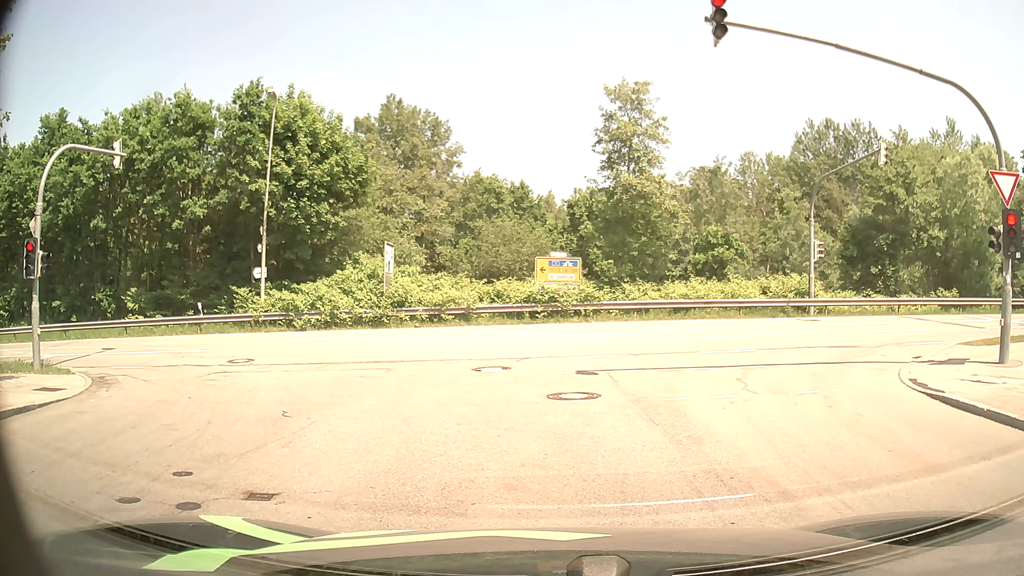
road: residential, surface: asphalt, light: Day
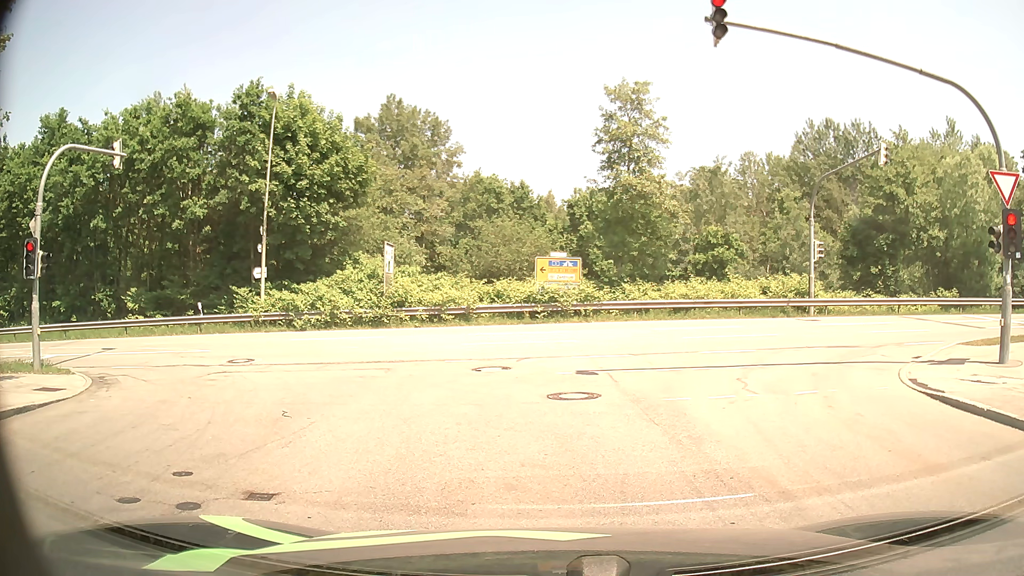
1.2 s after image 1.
(0.0, 0.0) m; 0°
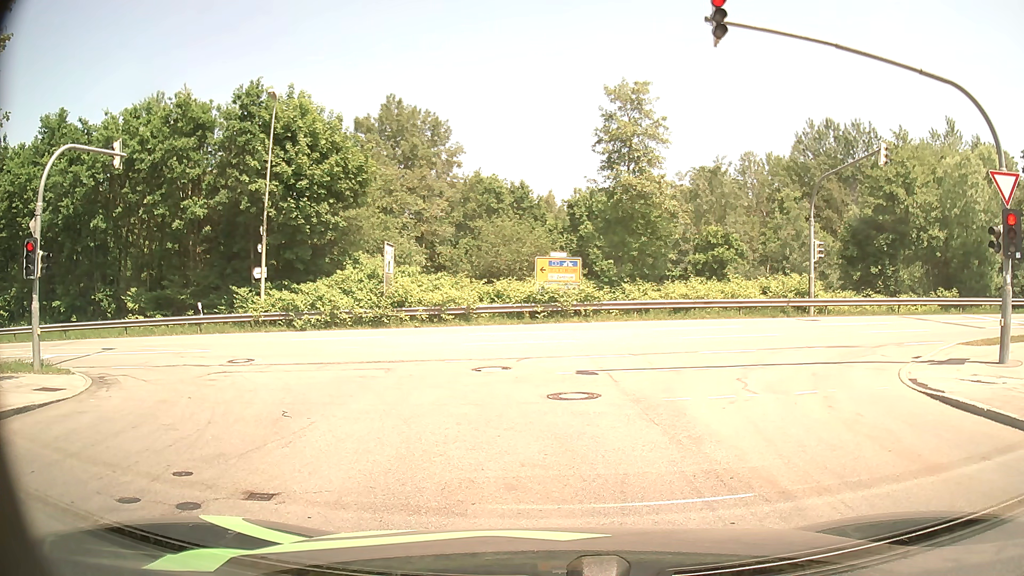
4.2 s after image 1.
(0.0, 0.0) m; 0°
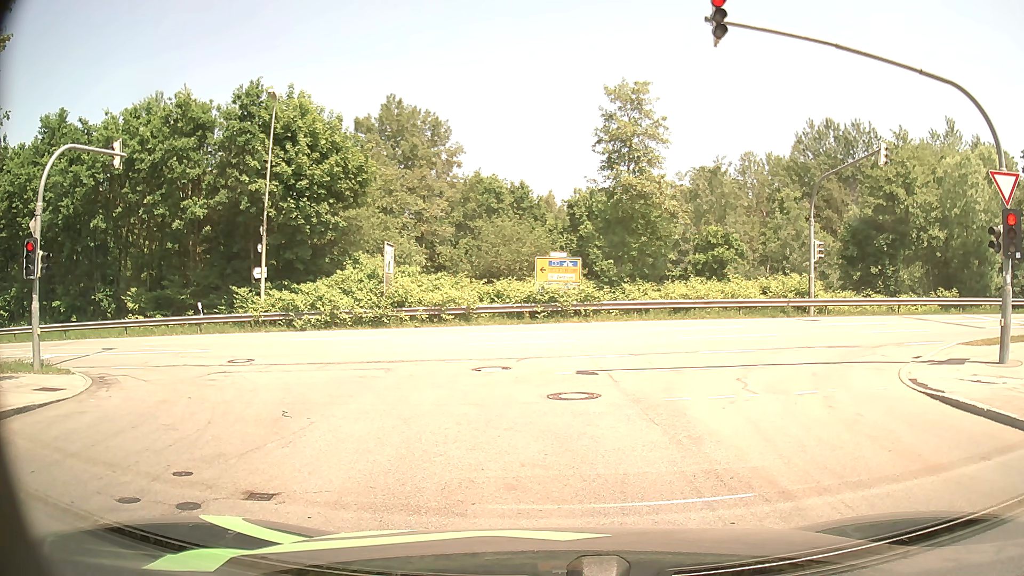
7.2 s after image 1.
(0.0, 0.0) m; 0°
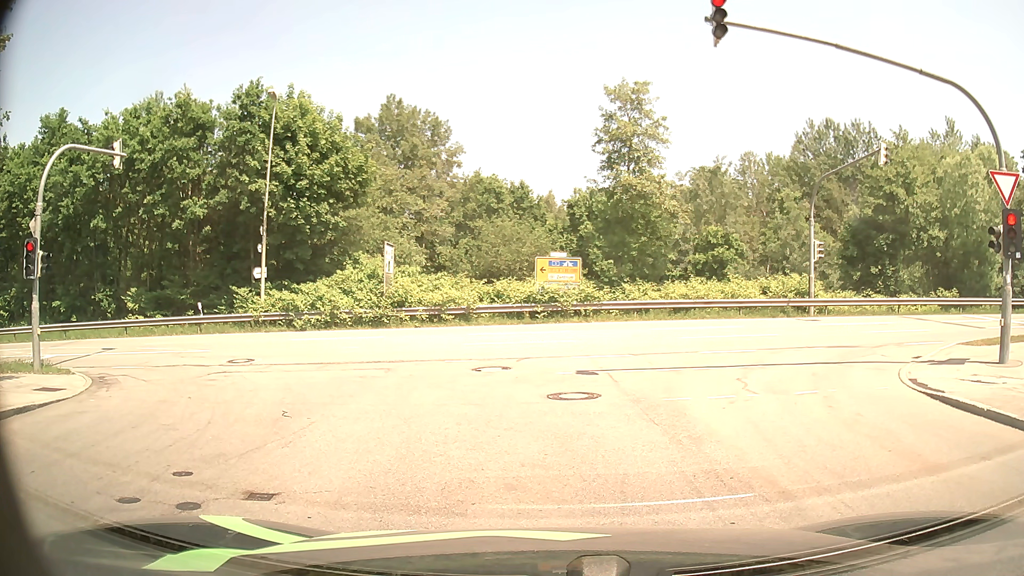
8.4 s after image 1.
(0.0, 0.0) m; 0°
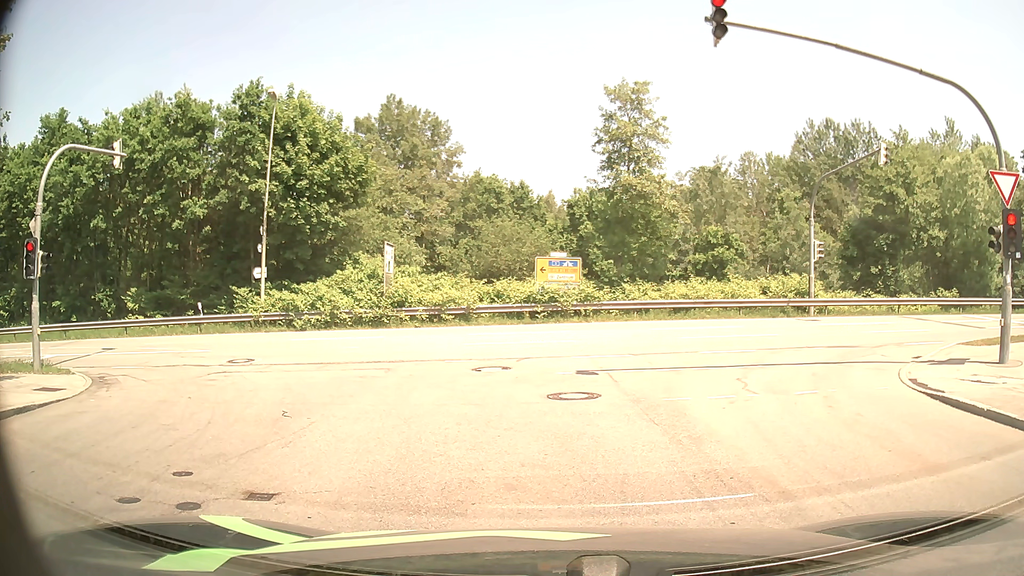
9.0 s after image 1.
(0.0, 0.0) m; 0°
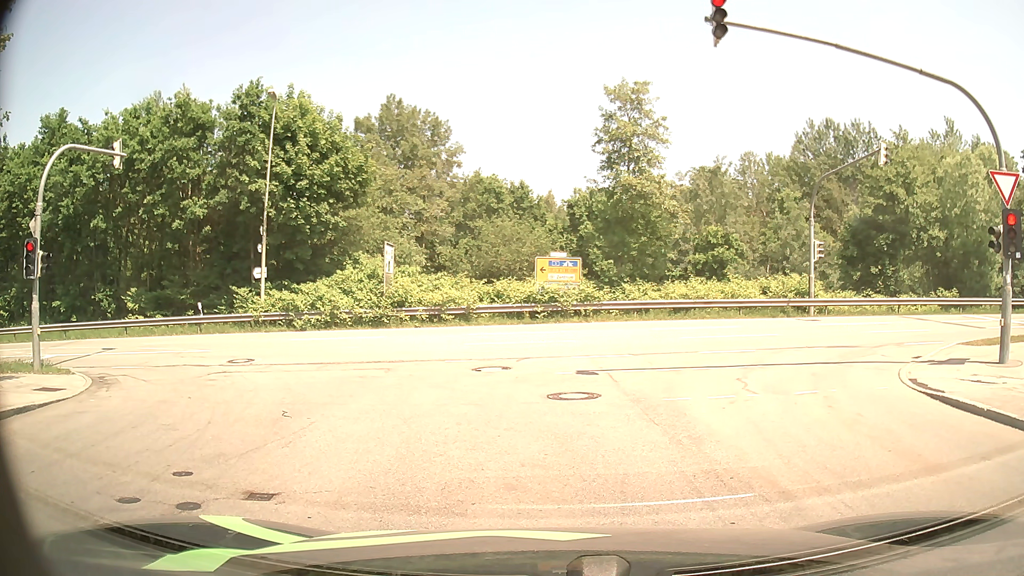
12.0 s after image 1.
(0.0, 0.0) m; 0°
(-1, +10) (-7, +18) (-16, +21) (-26, +21) (-36, +20) (-46, +18) (-56, +16) (-66, +14) (-76, +12) (-85, +10) m
